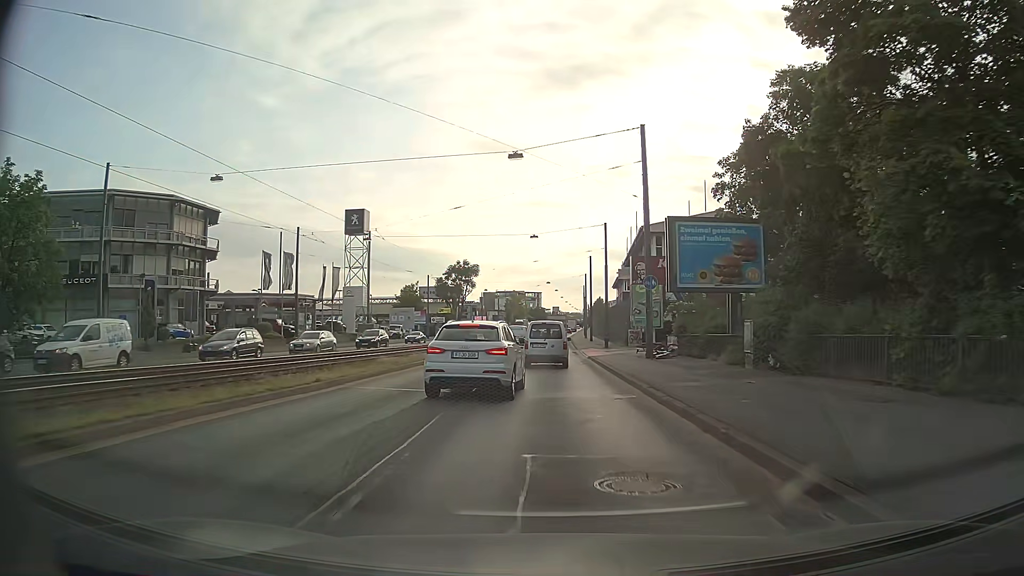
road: primary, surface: asphalt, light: Day
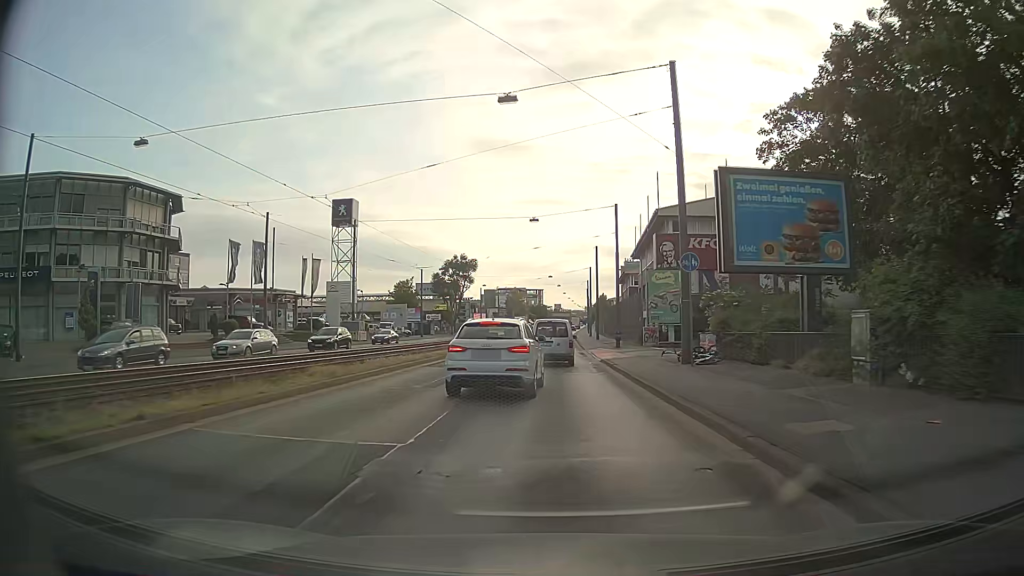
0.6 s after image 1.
(-0.1, +7.5) m; -1°
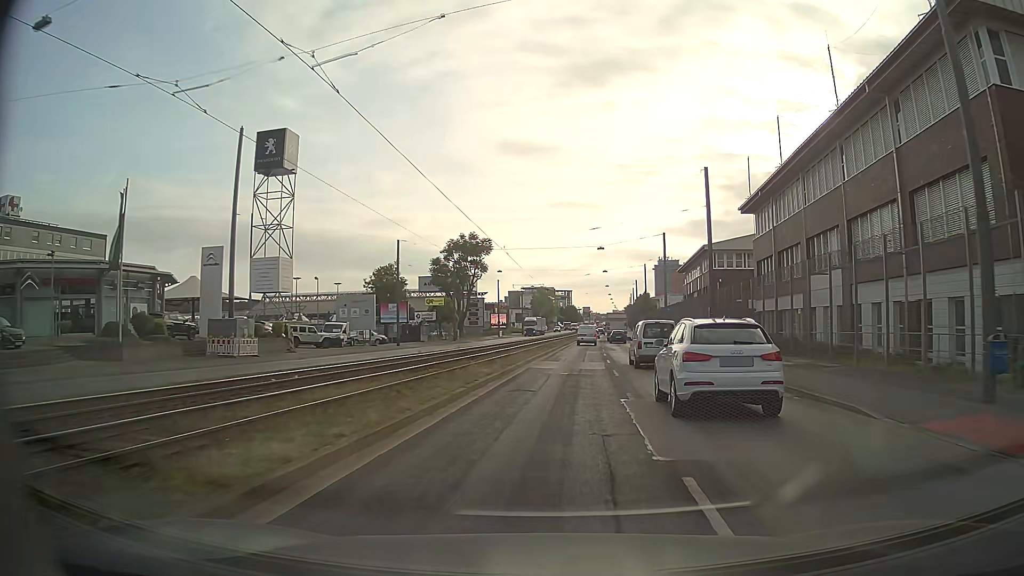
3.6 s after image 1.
(-1.8, +38.9) m; -2°
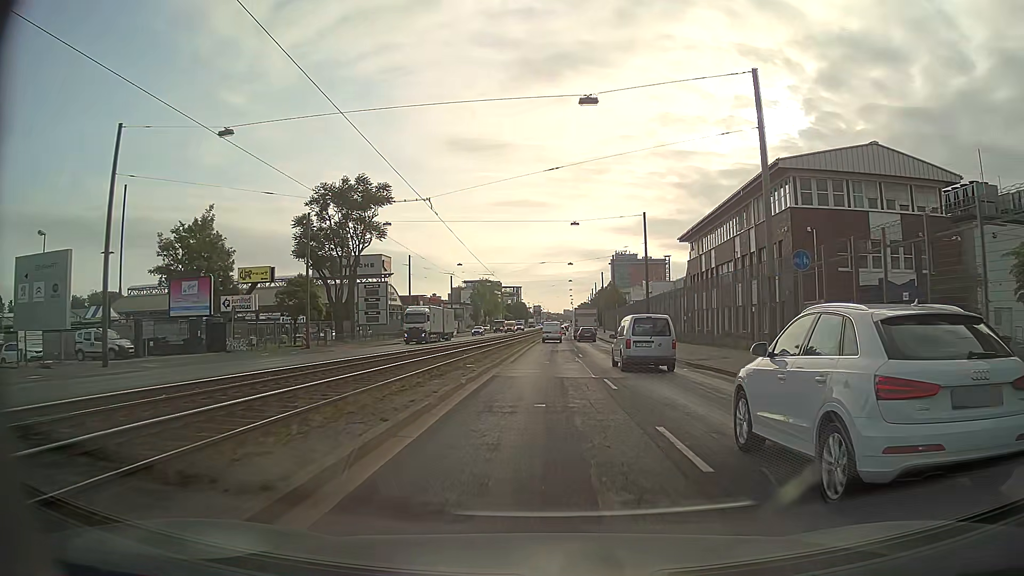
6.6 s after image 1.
(+2.3, +42.1) m; +4°
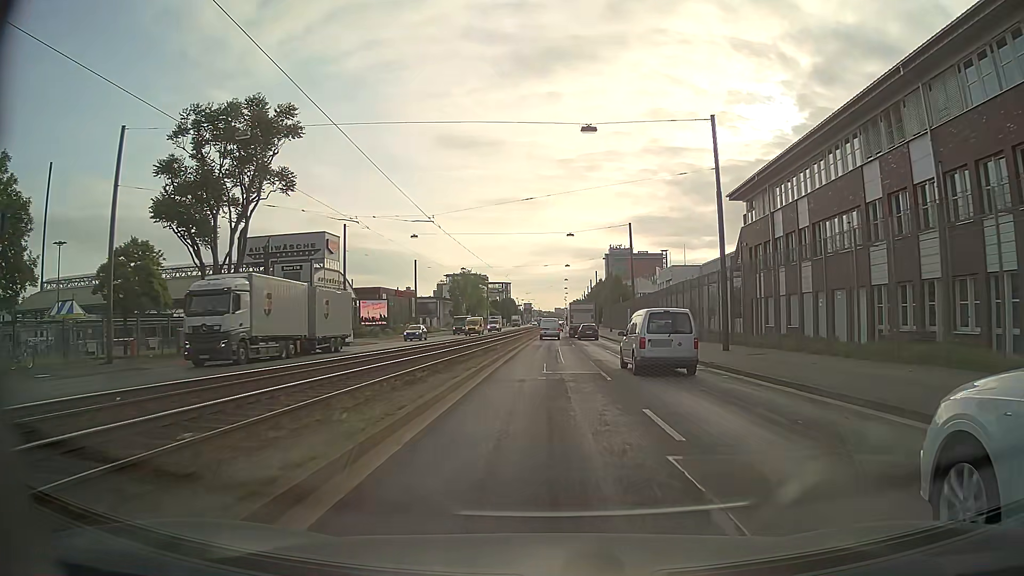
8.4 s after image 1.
(+0.2, +25.6) m; +1°
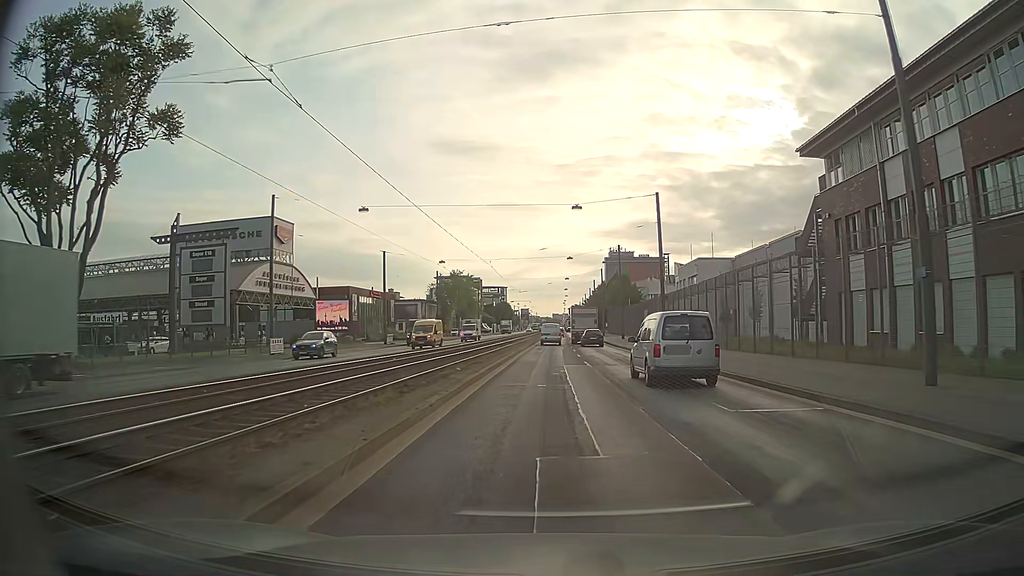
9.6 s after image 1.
(+0.1, +16.9) m; +1°
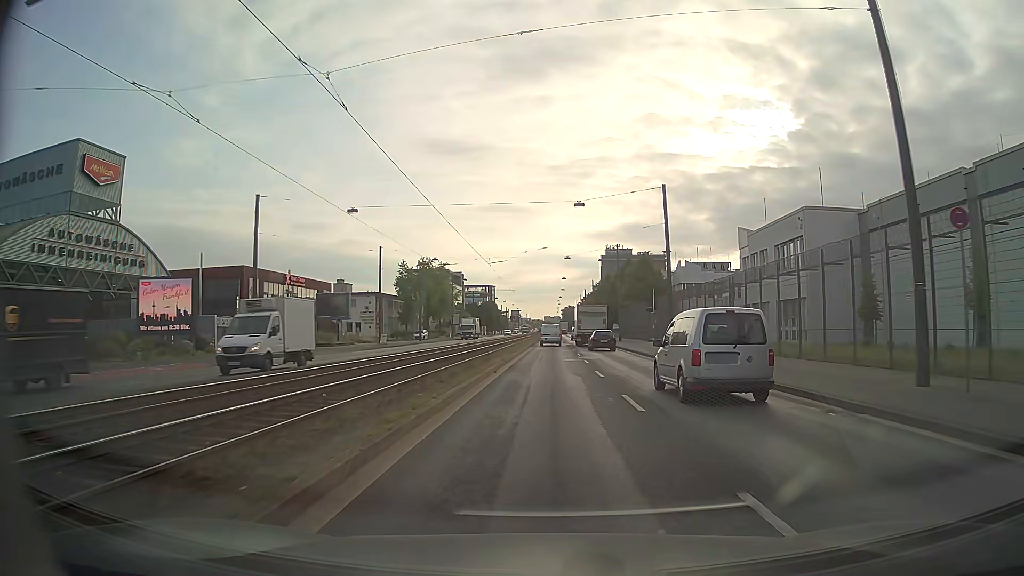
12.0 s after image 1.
(0.0, +33.3) m; 0°
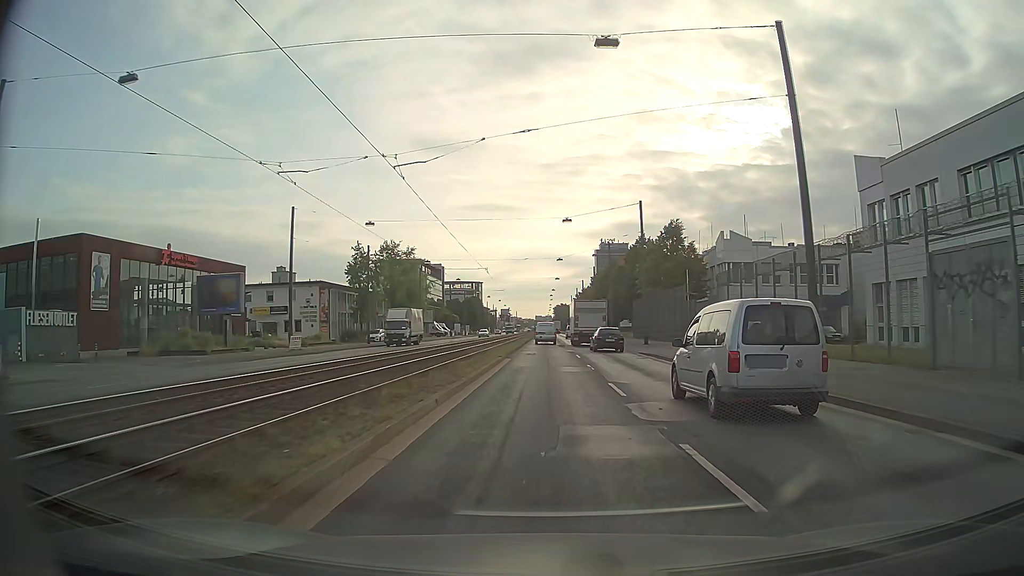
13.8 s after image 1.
(+0.2, +24.7) m; +1°
(0, +10) (0, +20) (0, +30) (0, +40) (0, +50) (0, +60) (0, +70) (0, +80) (0, +90) (0, +100) m
